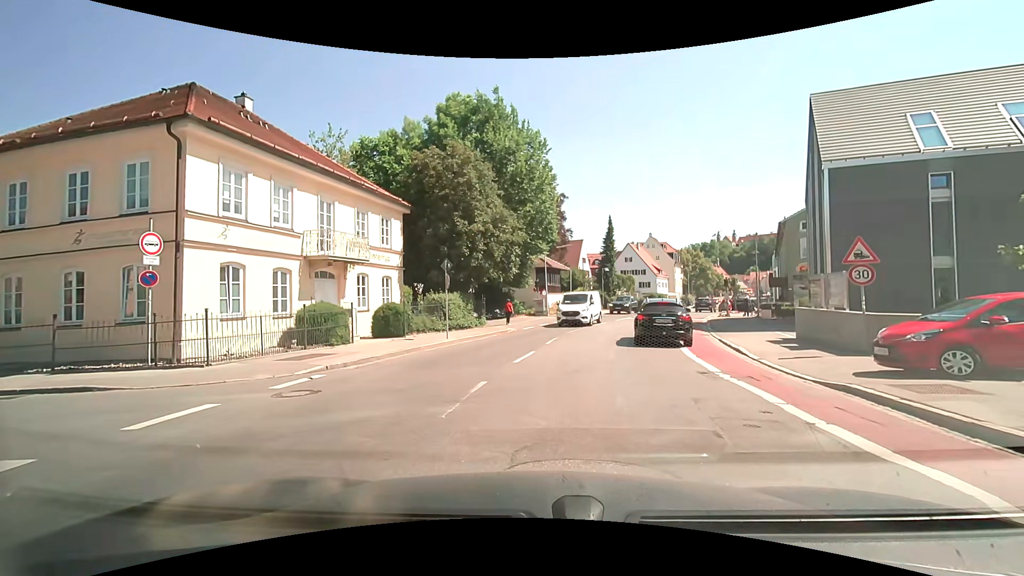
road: secondary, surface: asphalt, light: Day
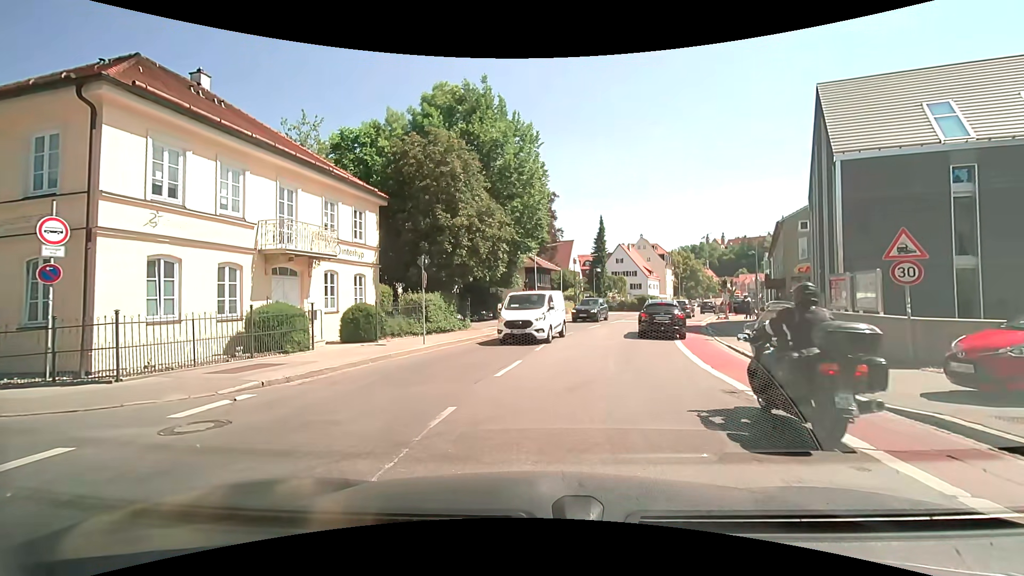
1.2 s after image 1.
(0.0, +2.1) m; -1°
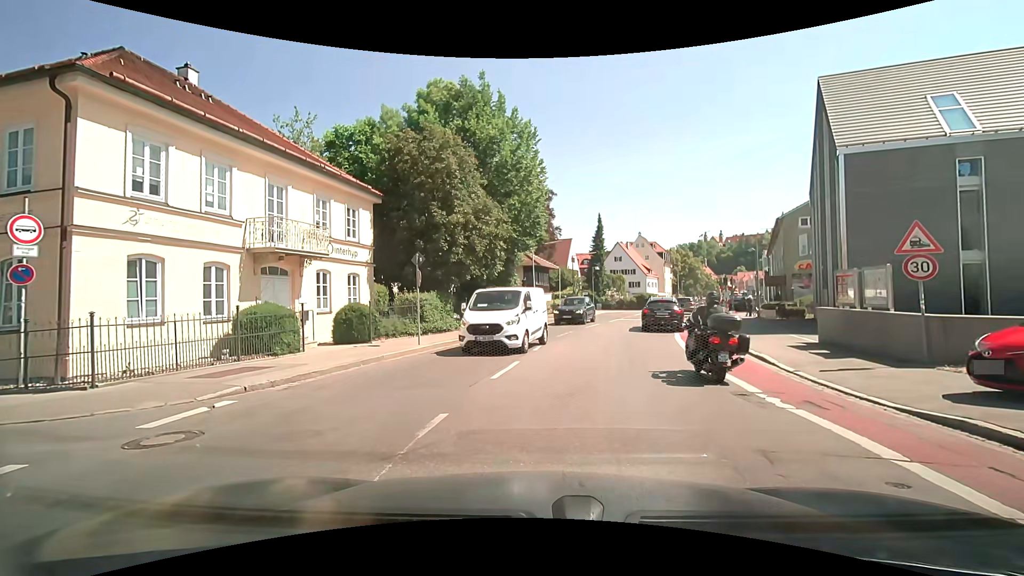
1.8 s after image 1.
(0.0, +0.5) m; 0°
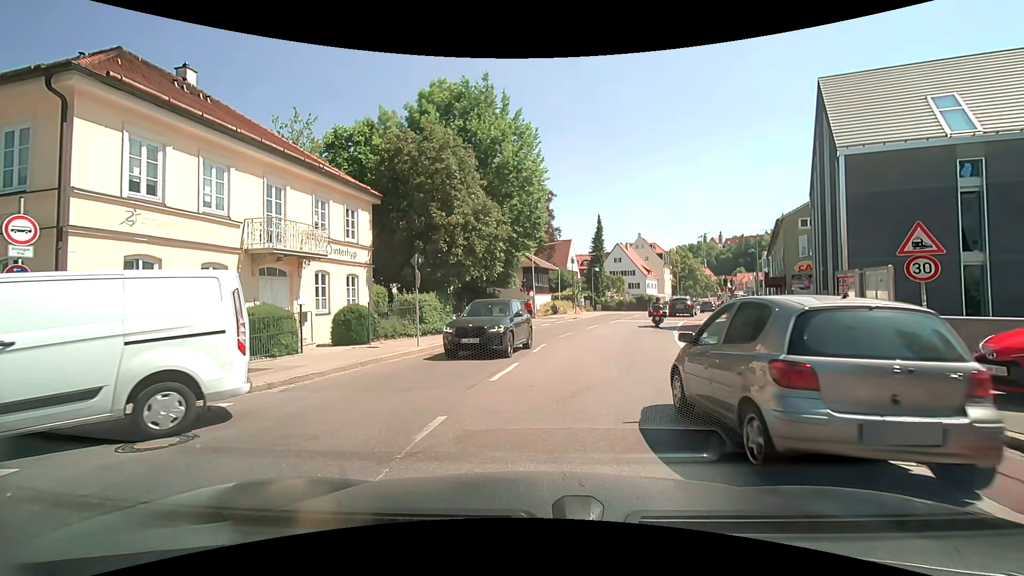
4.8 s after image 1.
(0.0, +0.2) m; 0°
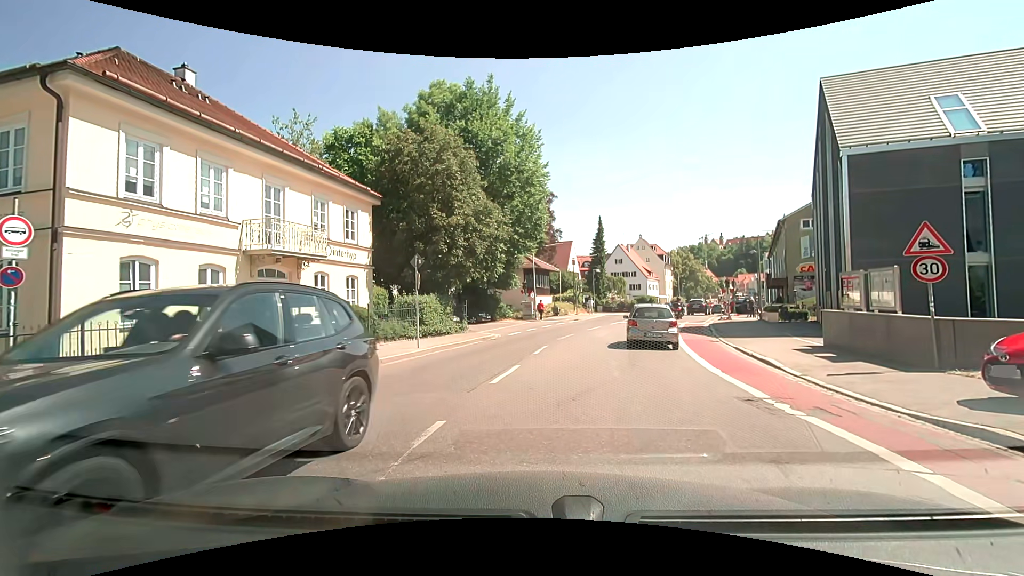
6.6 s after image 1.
(0.0, +0.1) m; 0°
